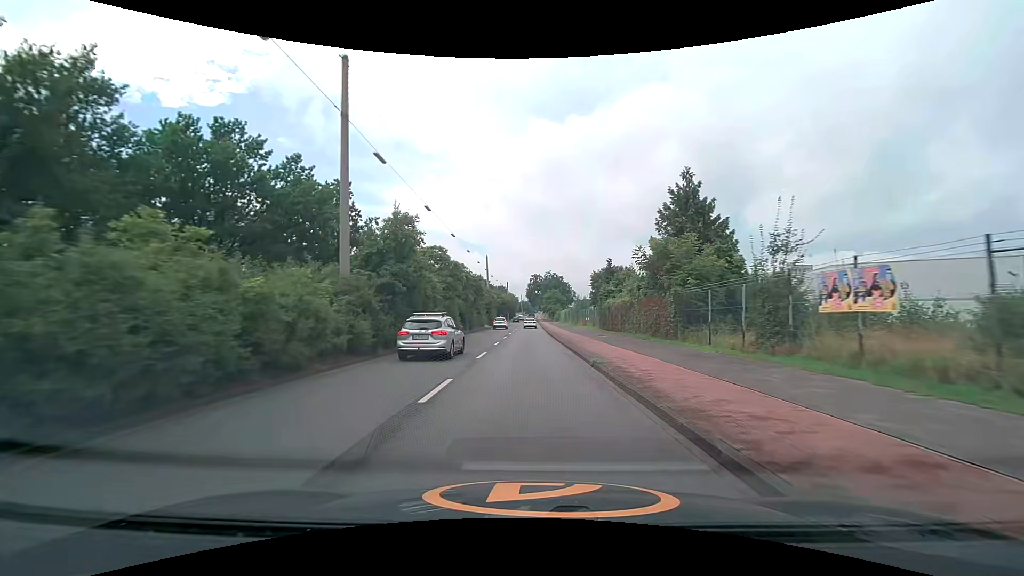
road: secondary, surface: asphalt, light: Day
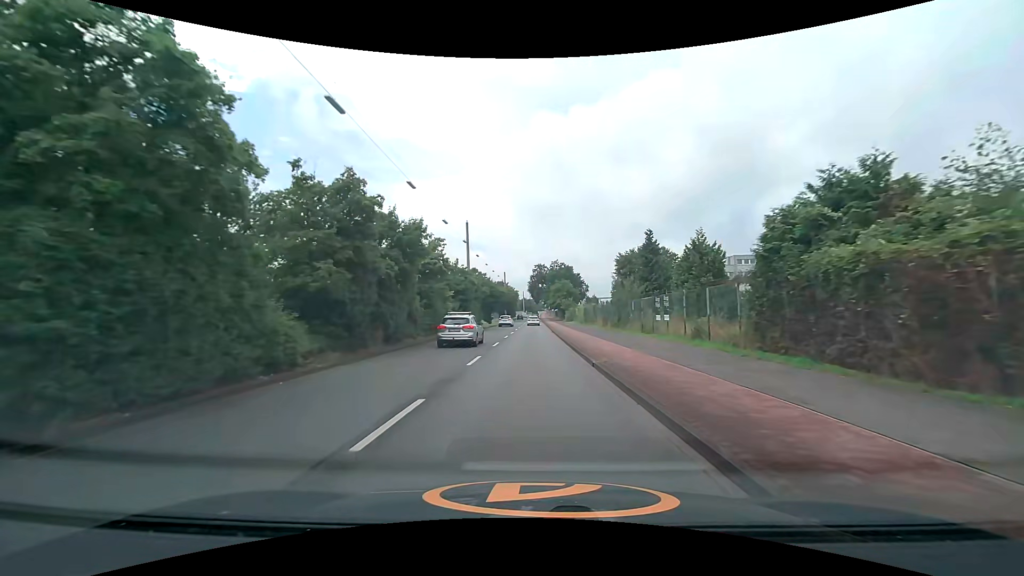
(0.0, +30.1) m; -1°
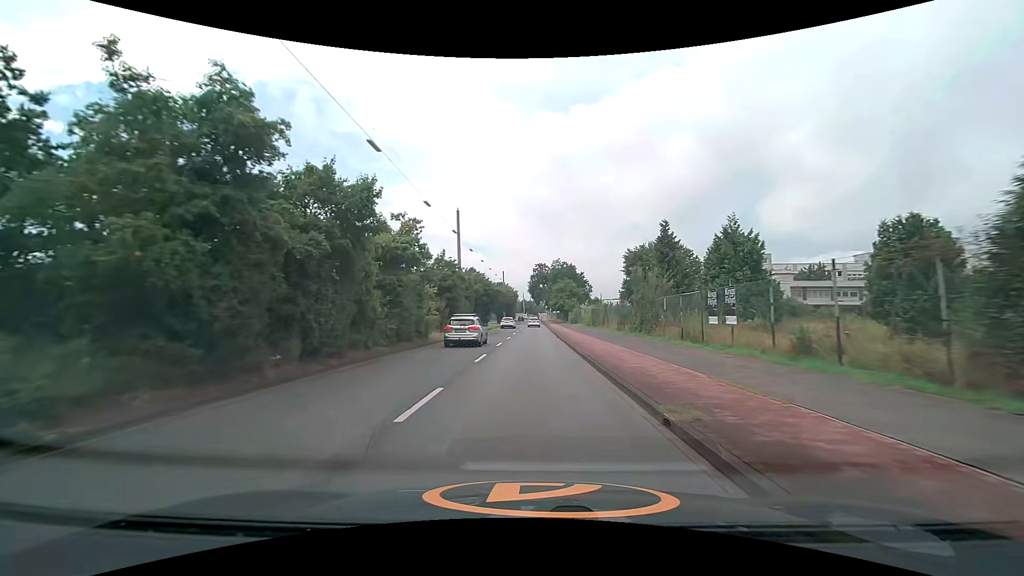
(0.0, +7.5) m; 0°
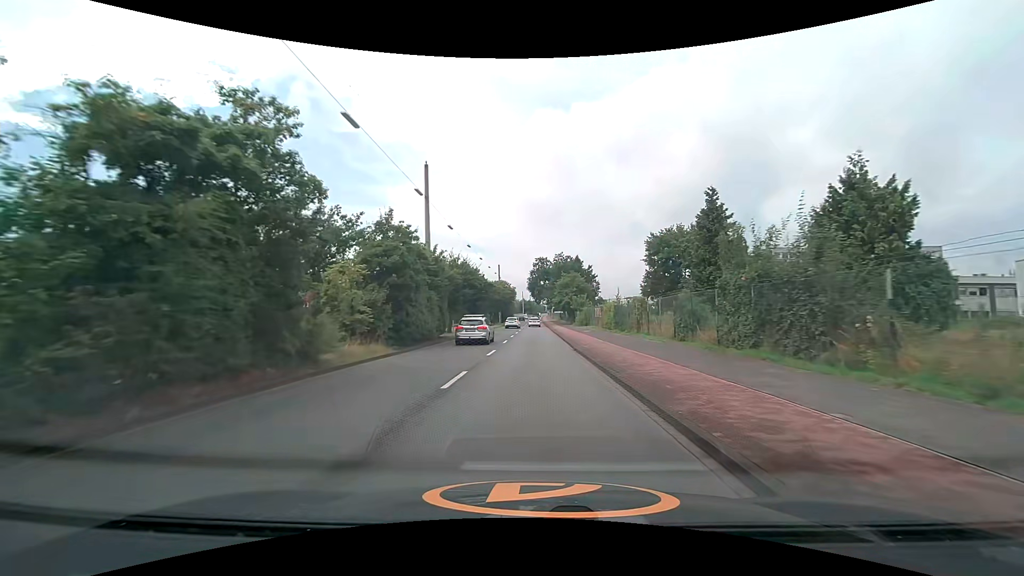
(+0.1, +15.1) m; 0°
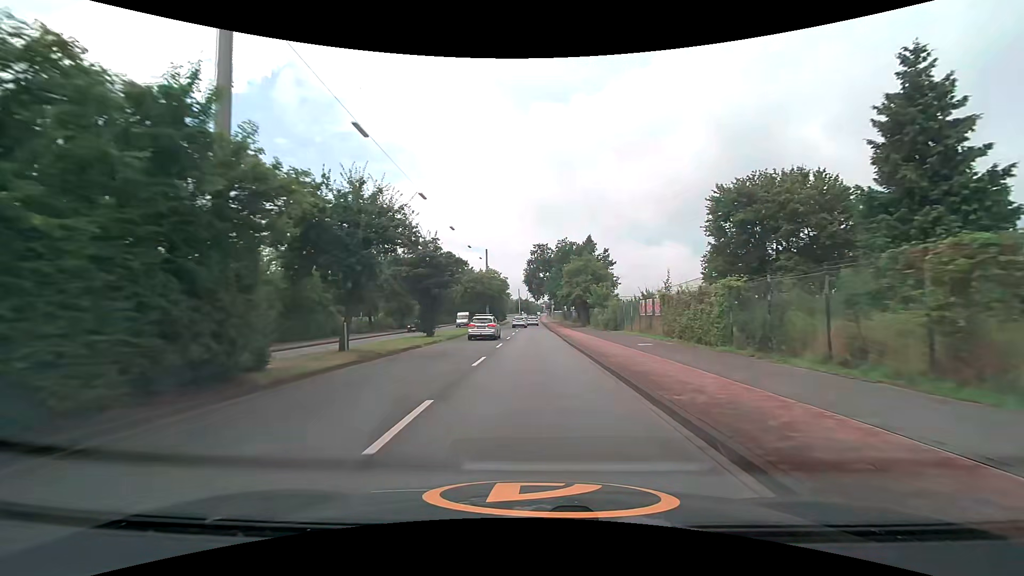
(0.0, +23.0) m; 0°
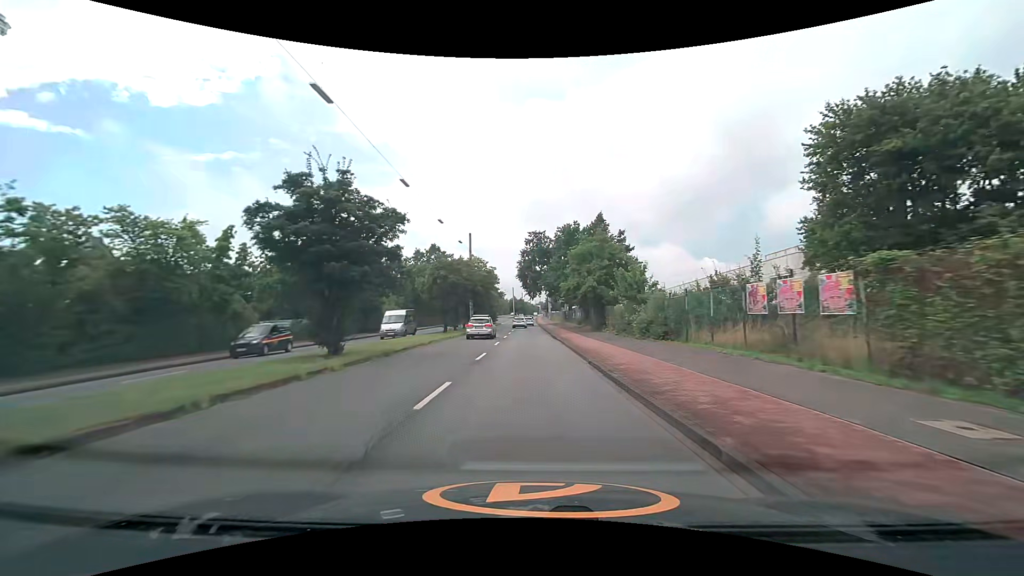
(+0.1, +15.5) m; 0°
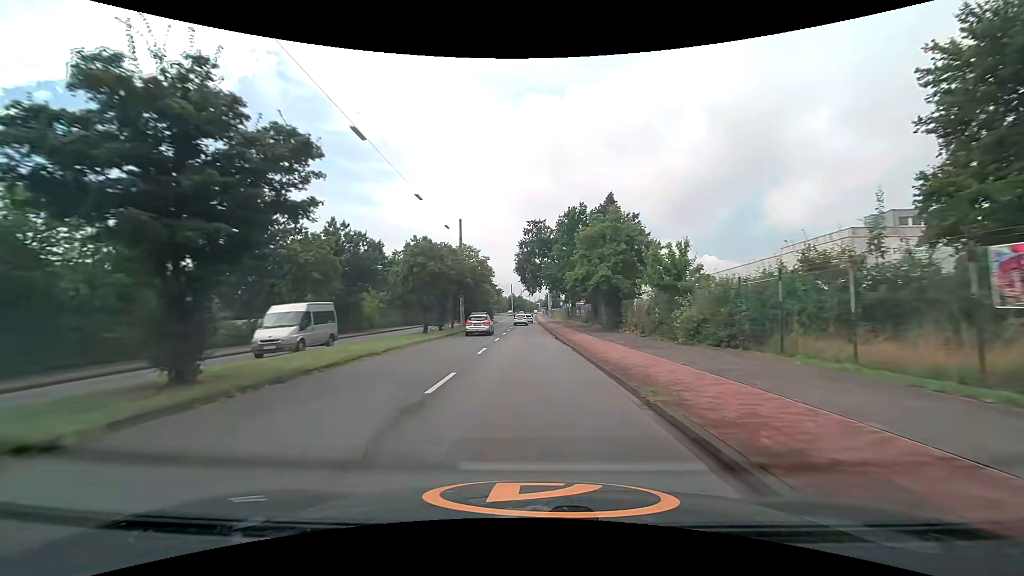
(0.0, +7.8) m; +1°
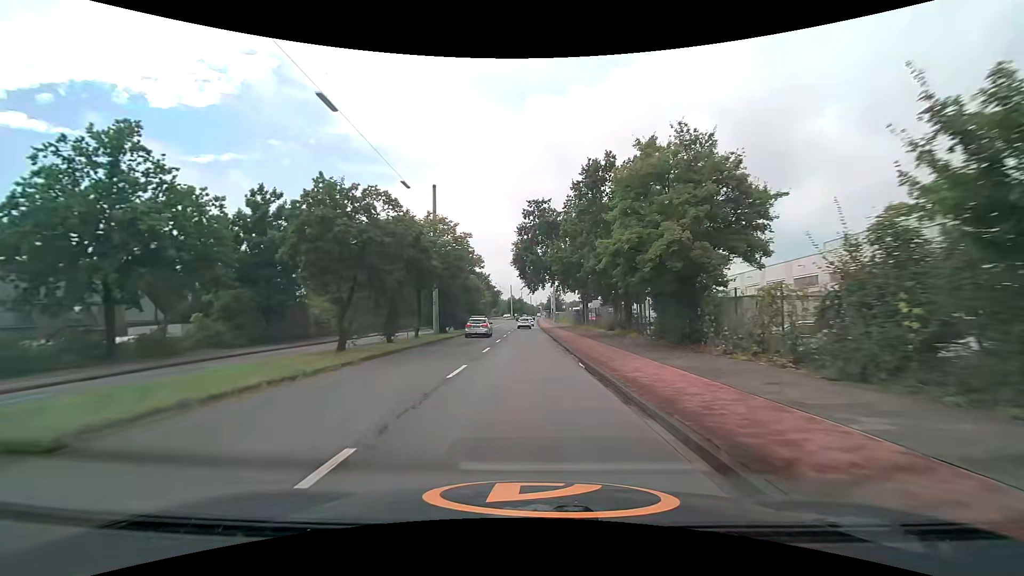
(-0.1, +15.6) m; 0°
(0, +10) (0, +20) (0, +30) (0, +40) (0, +50) (-1, +60) (-1, +70) (-1, +80) (-1, +90) (-1, +100) m
